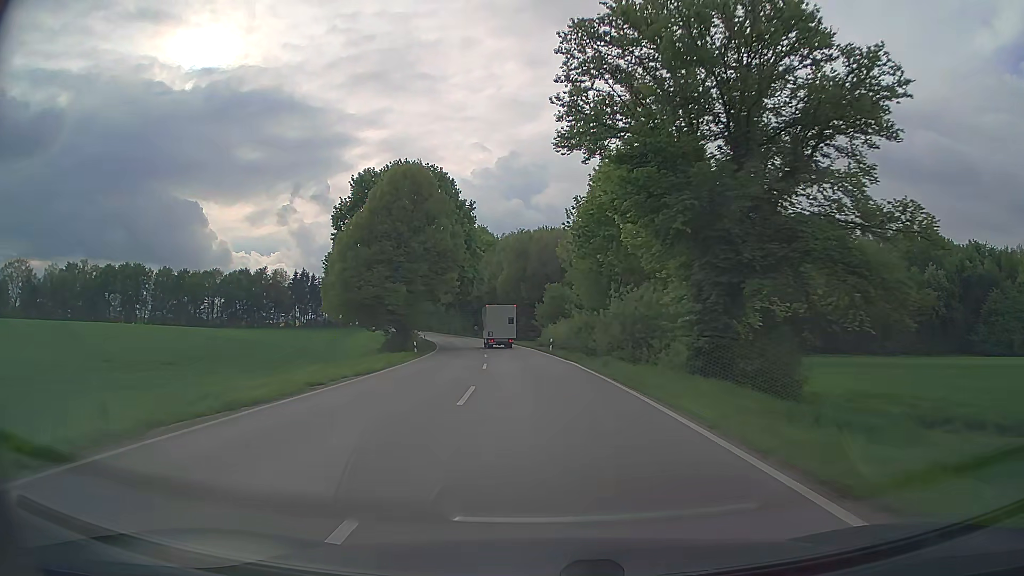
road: secondary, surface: asphalt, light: Day
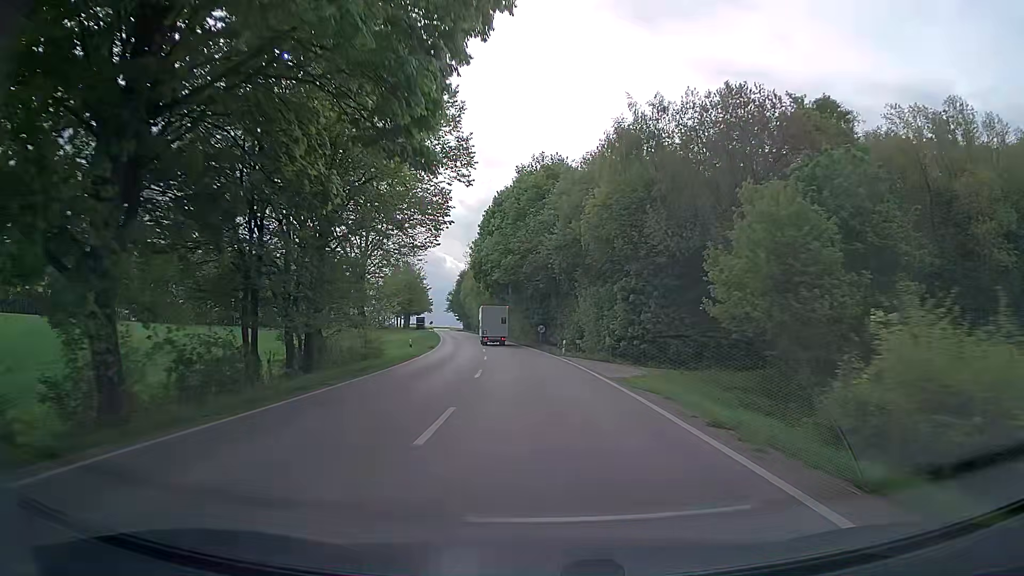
(-3.3, +53.0) m; -7°
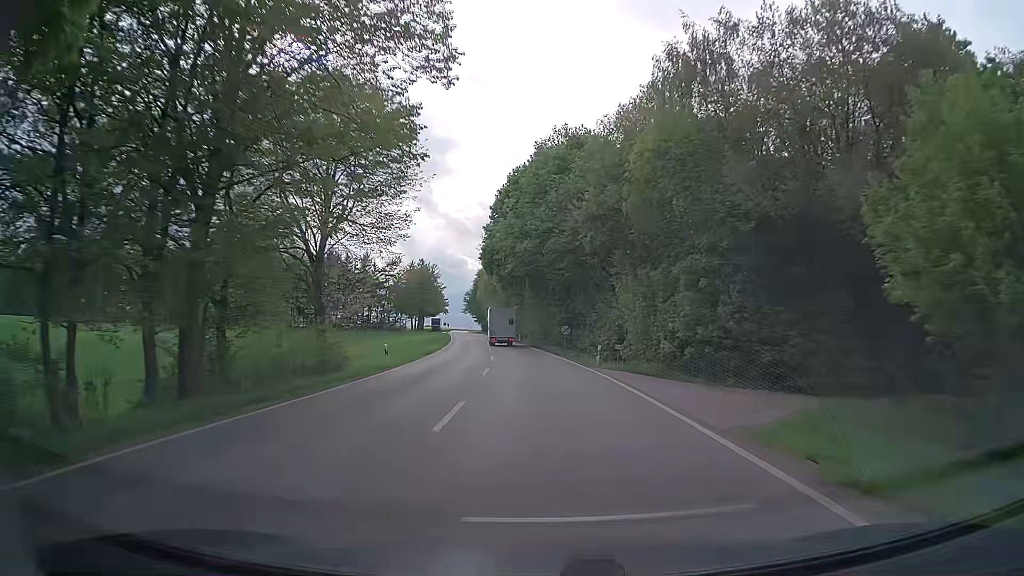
(-0.2, +10.9) m; -2°
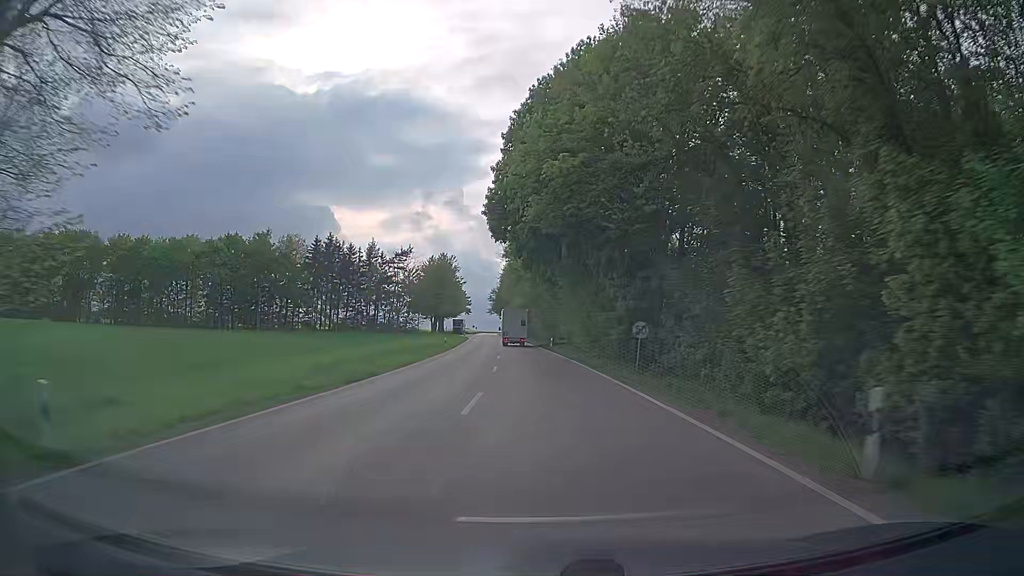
(-0.7, +22.1) m; -3°
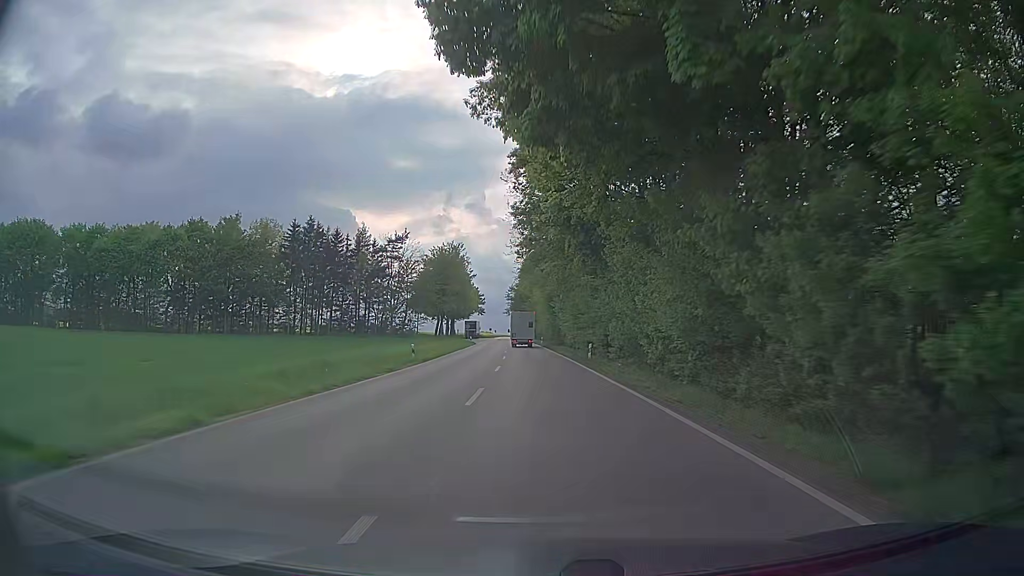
(-0.4, +22.7) m; -2°
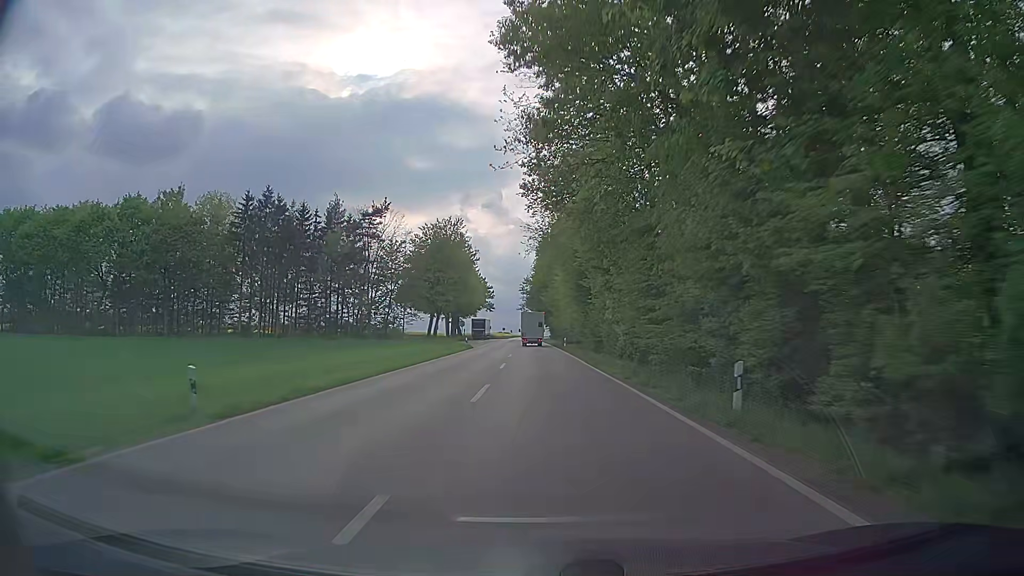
(-0.4, +23.5) m; -2°
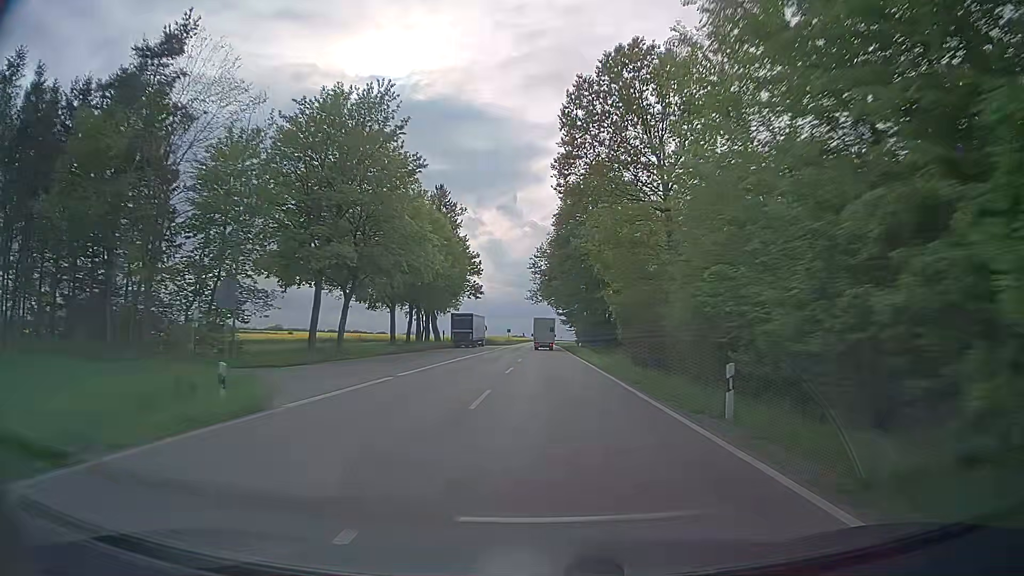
(-0.9, +49.3) m; -1°
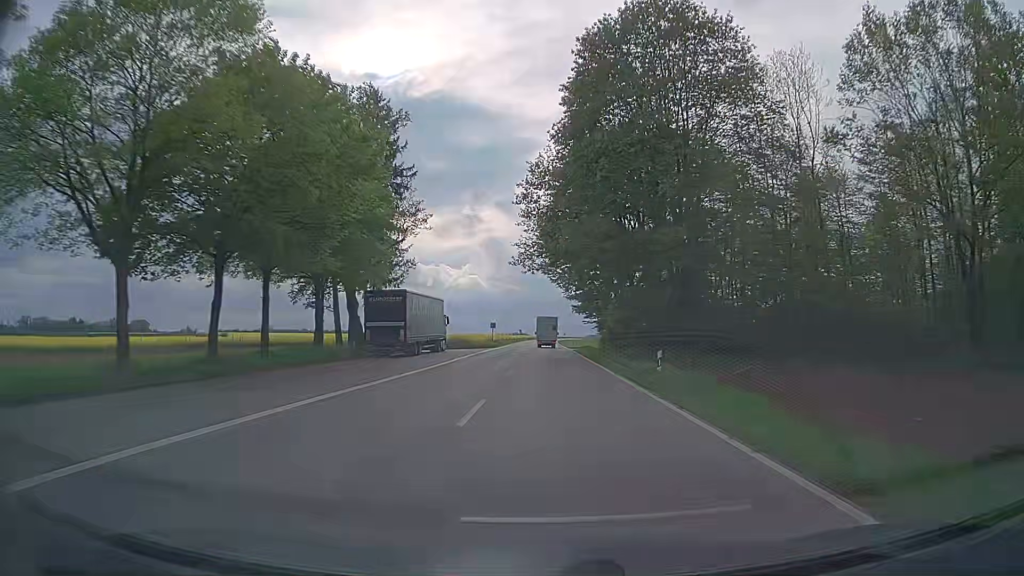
(-0.1, +38.8) m; 0°
(0, +10) (0, +20) (0, +30) (0, +40) (0, +50) (0, +60) (0, +70) (0, +80) (0, +90) (0, +100) m
